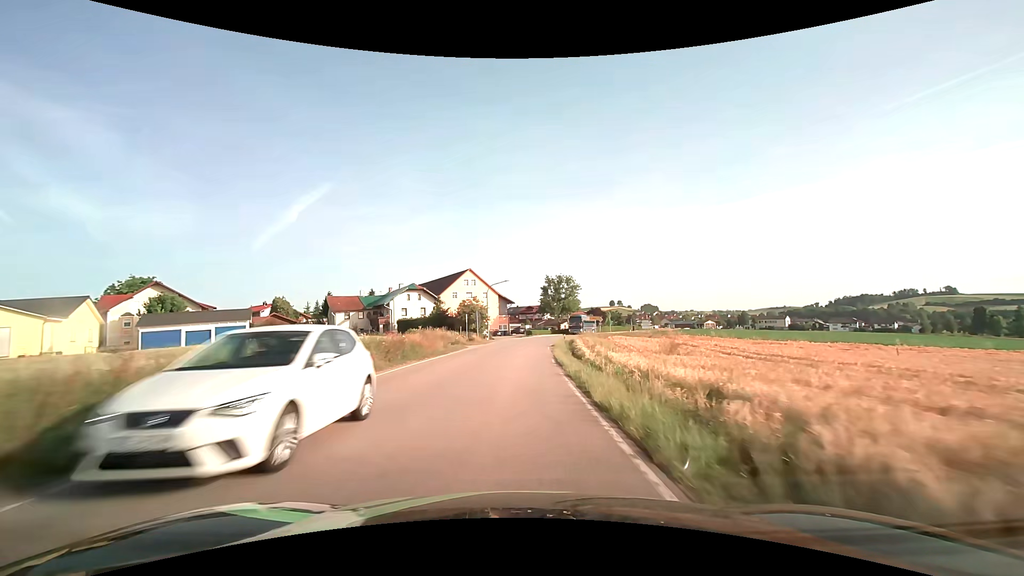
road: secondary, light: Day
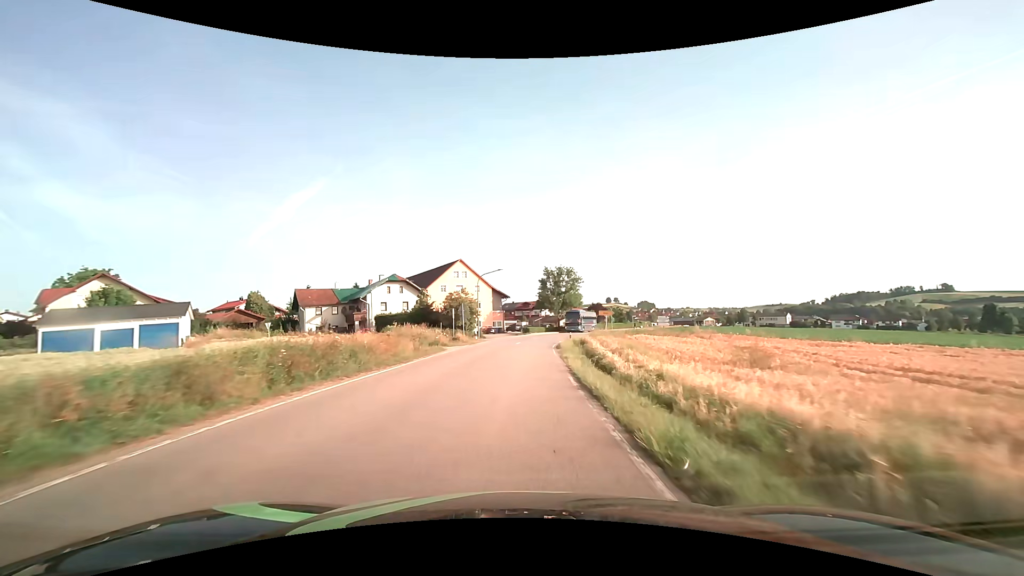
(+0.1, +9.2) m; +1°
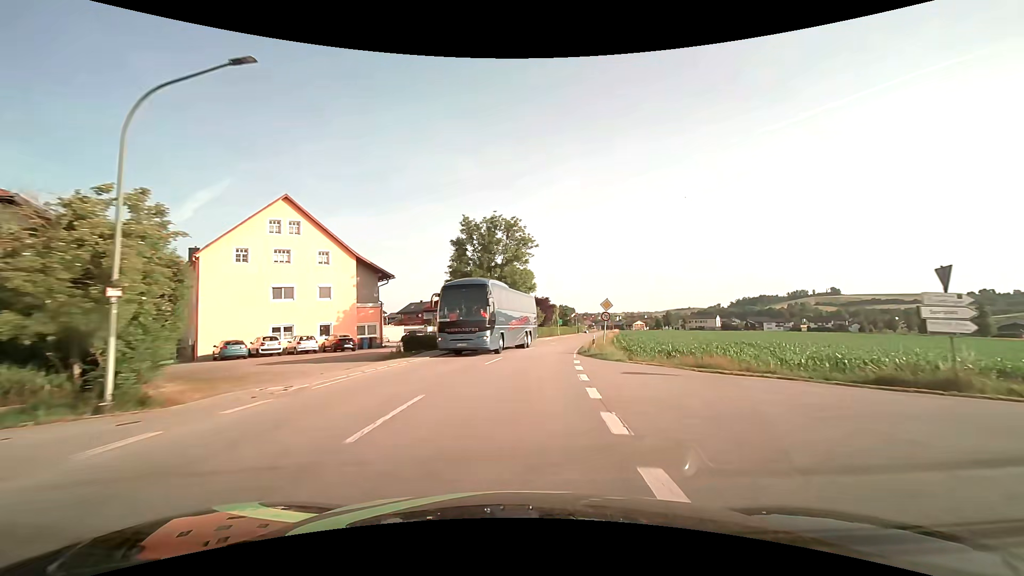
(+2.0, +43.8) m; +9°
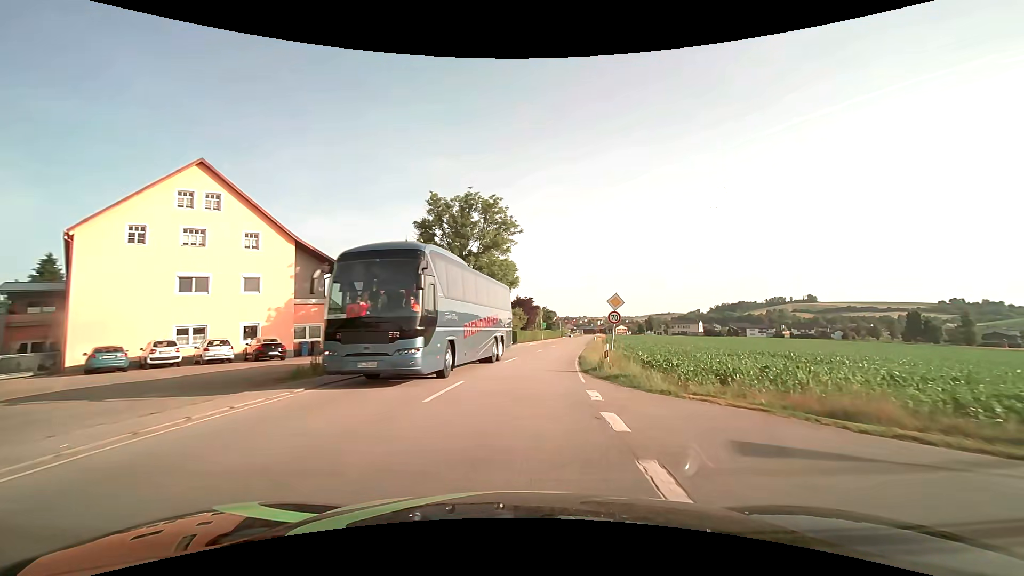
(+0.2, +8.6) m; +2°
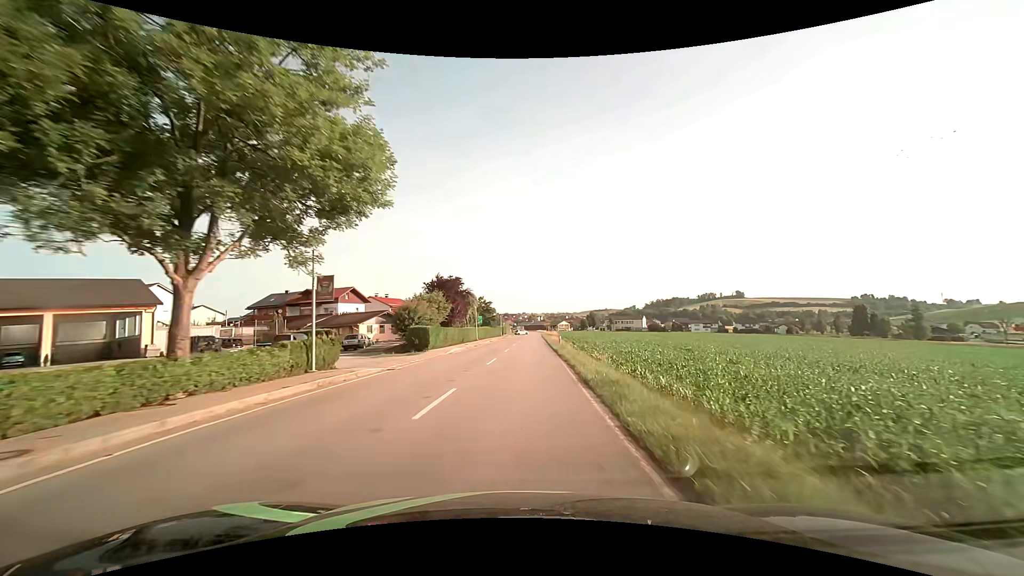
(+1.6, +25.6) m; +7°
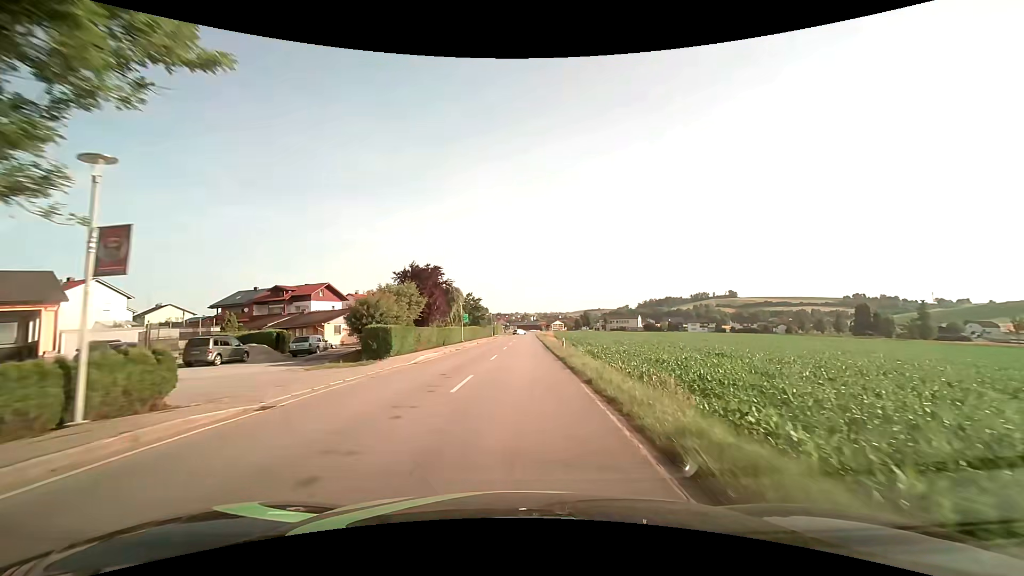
(+0.1, +8.6) m; +1°
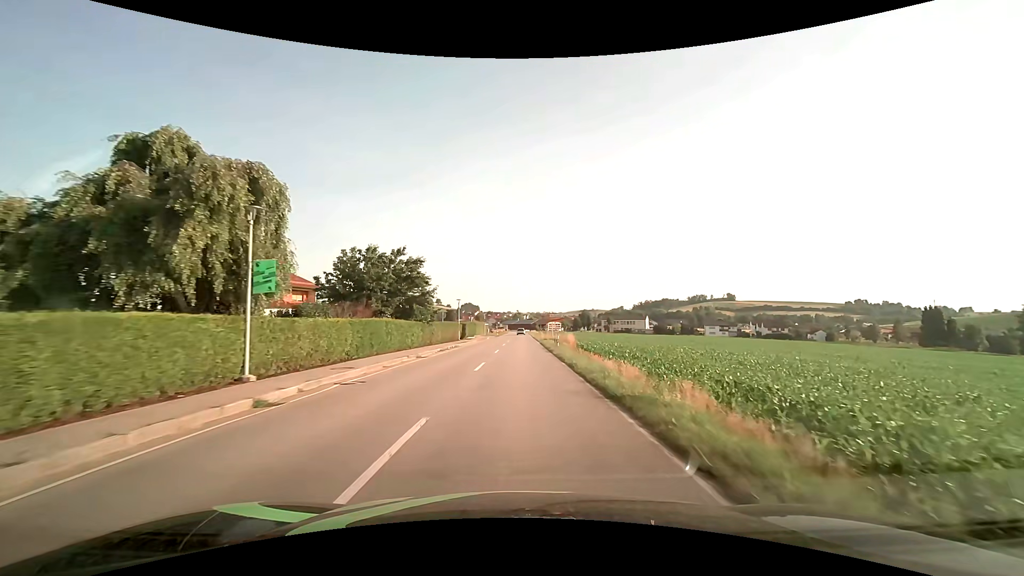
(+0.4, +42.9) m; +1°
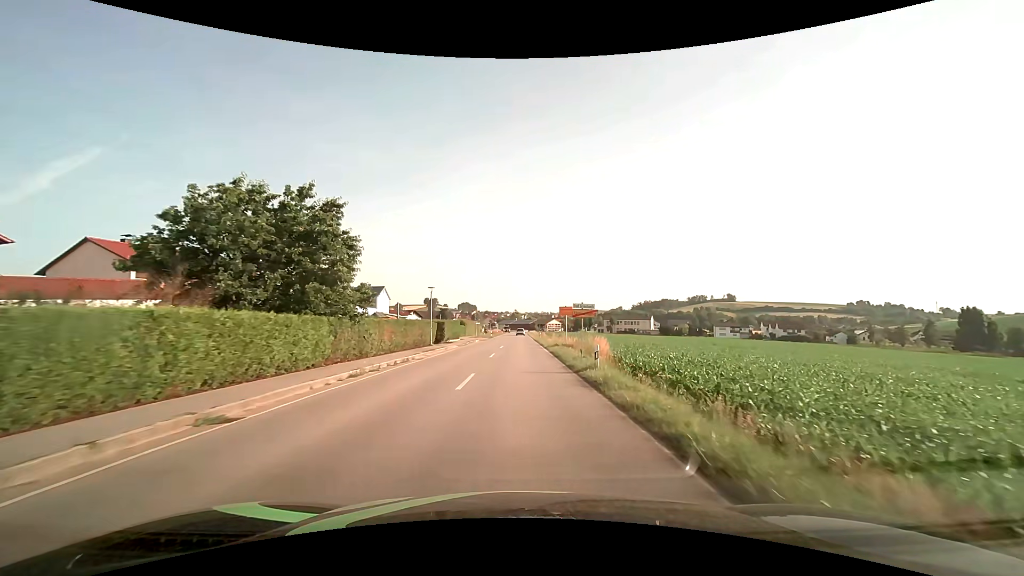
(0.0, +16.3) m; 0°
